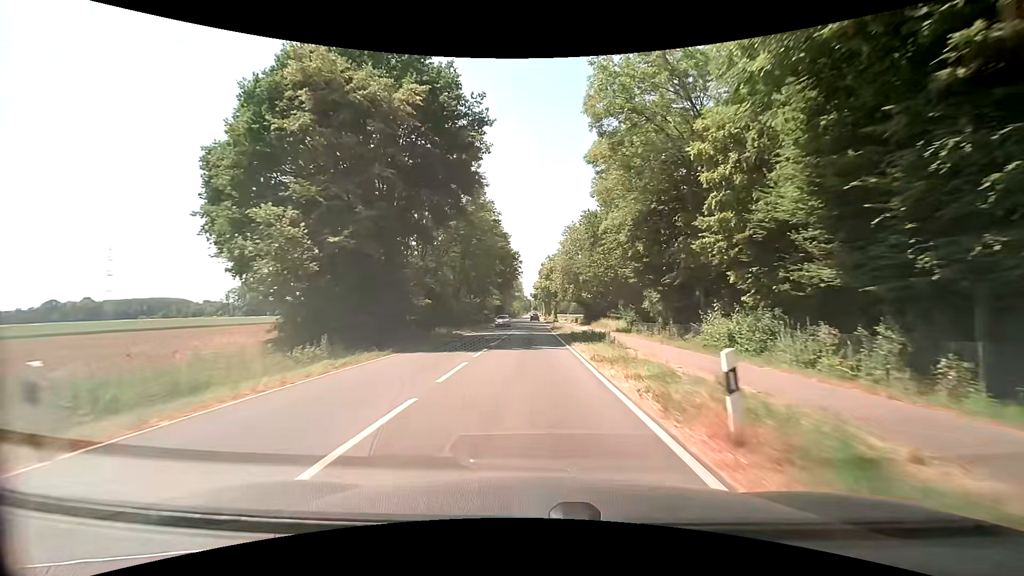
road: secondary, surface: asphalt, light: Day
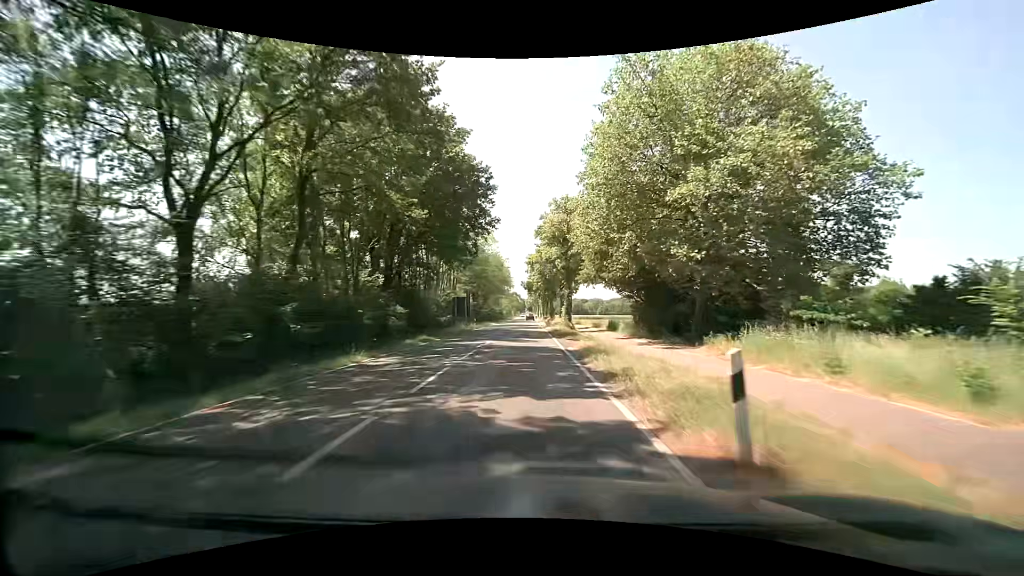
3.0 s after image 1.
(+0.1, +50.9) m; +1°
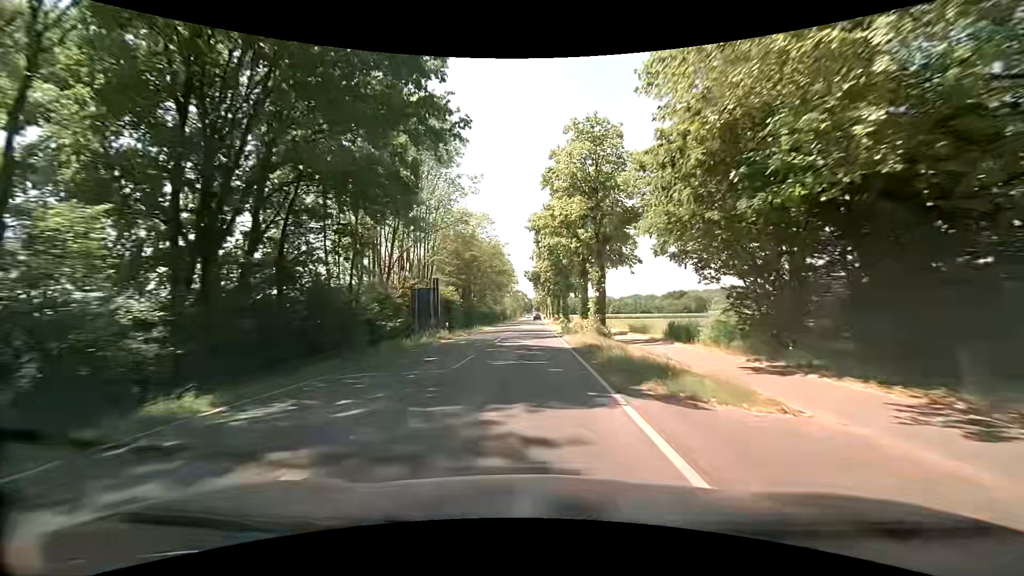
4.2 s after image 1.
(-0.3, +21.2) m; -1°
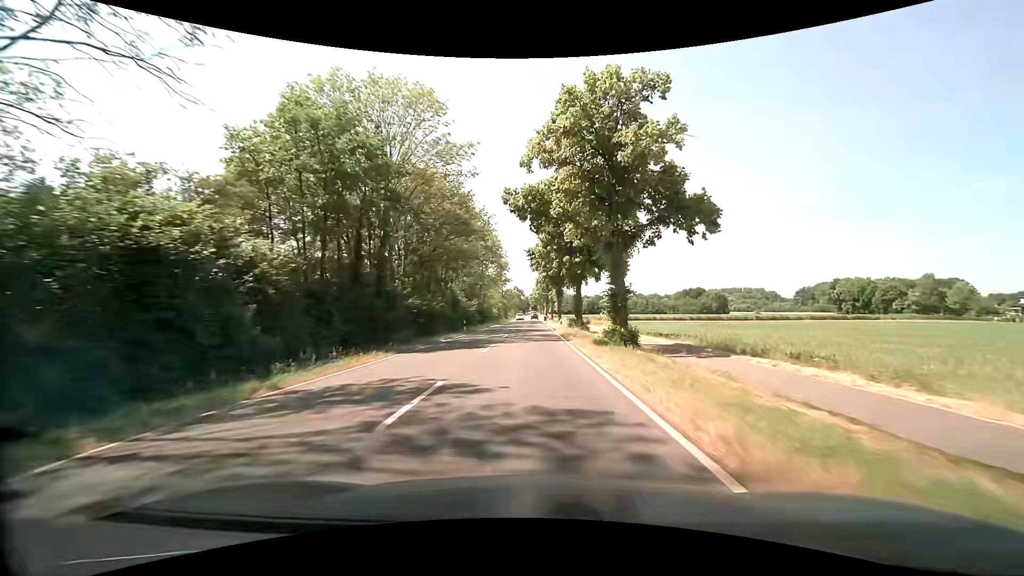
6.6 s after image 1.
(-0.4, +42.7) m; 0°
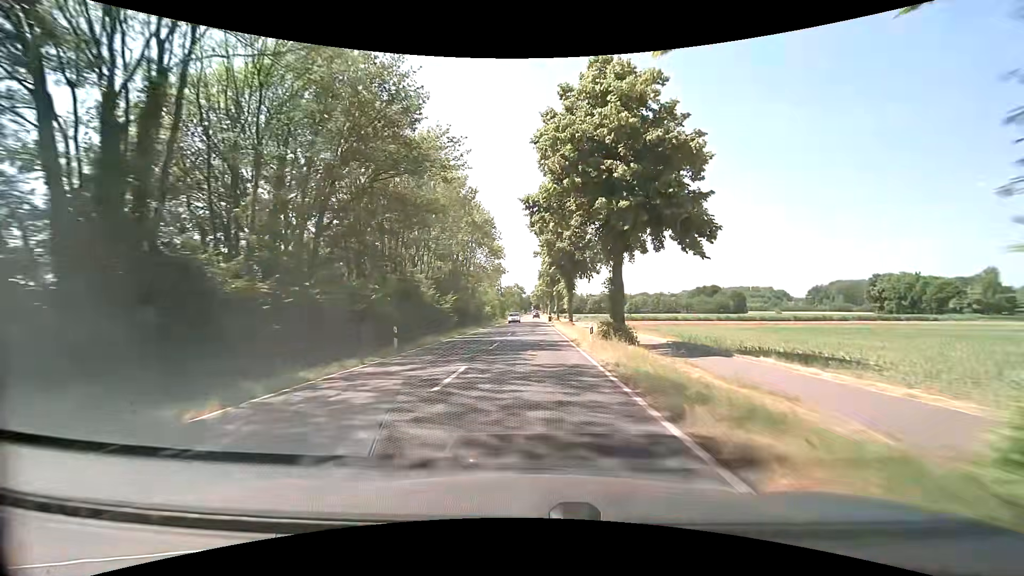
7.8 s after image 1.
(0.0, +21.0) m; 0°
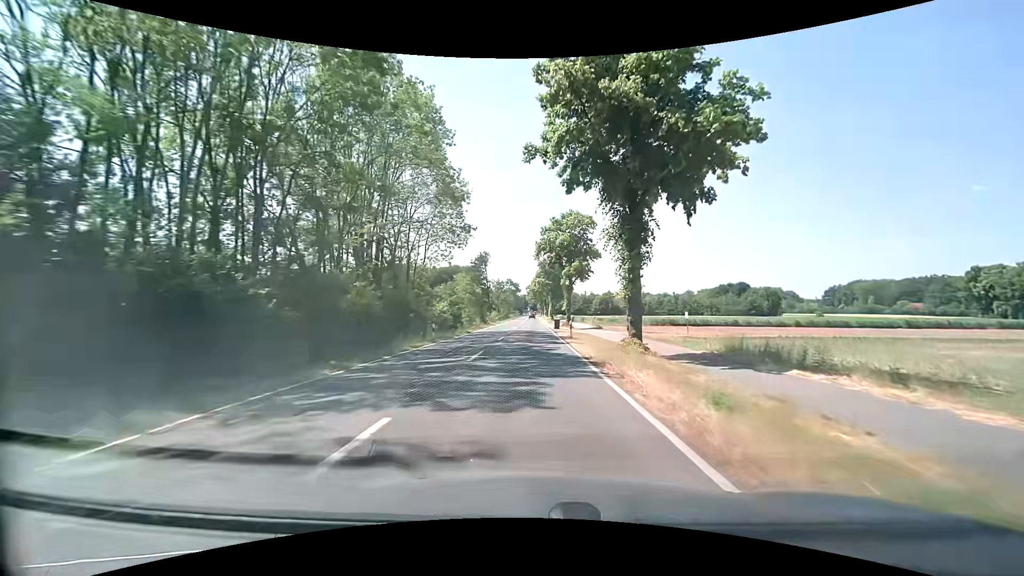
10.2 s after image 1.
(+0.4, +41.4) m; 0°
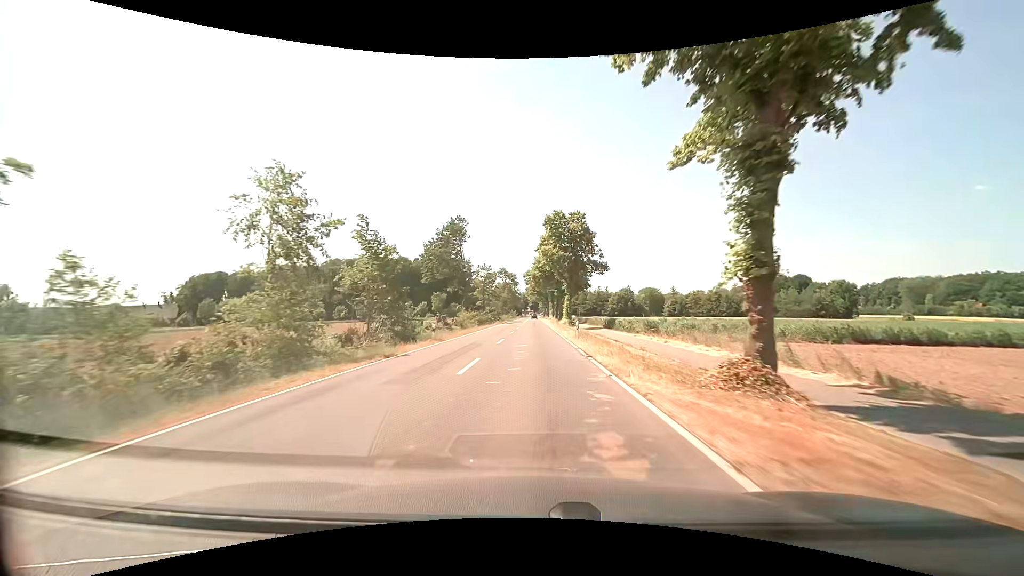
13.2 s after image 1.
(-0.2, +51.3) m; 0°
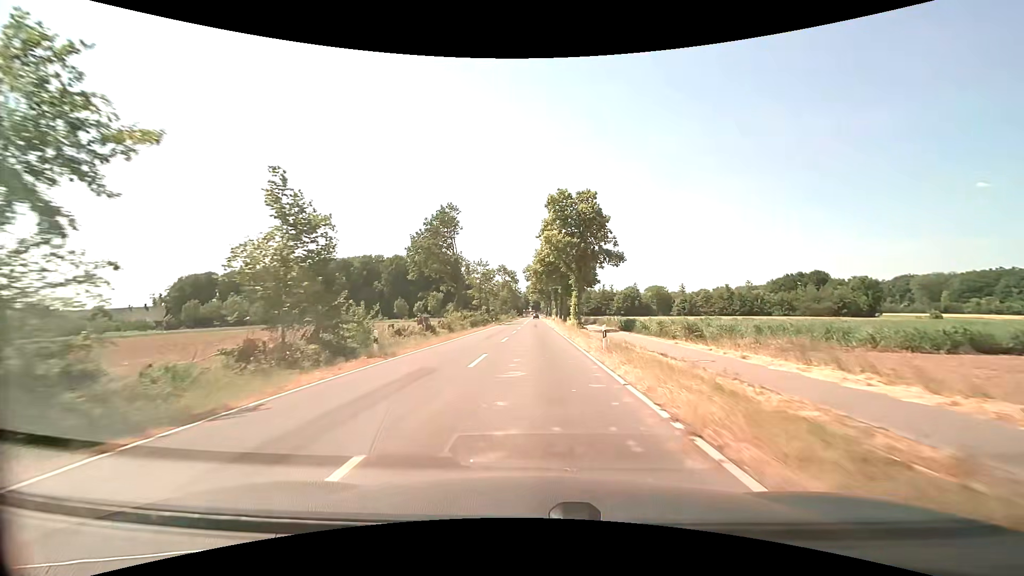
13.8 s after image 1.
(0.0, +10.4) m; 0°
(0, +10) (0, +20) (0, +30) (0, +40) (0, +50) (0, +60) (0, +70) (0, +80) (0, +90) (0, +100) m
